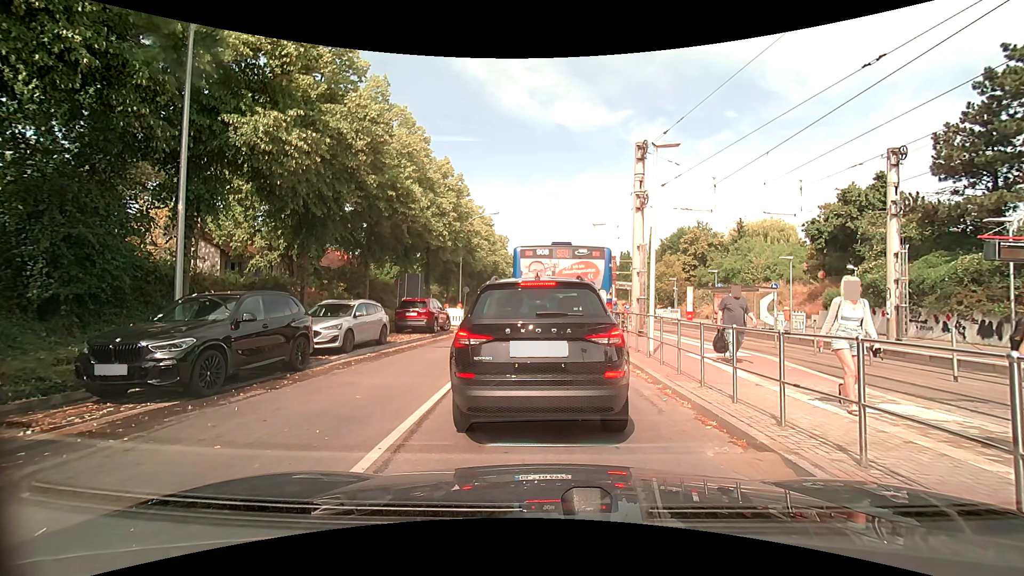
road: tertiary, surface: asphalt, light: Day
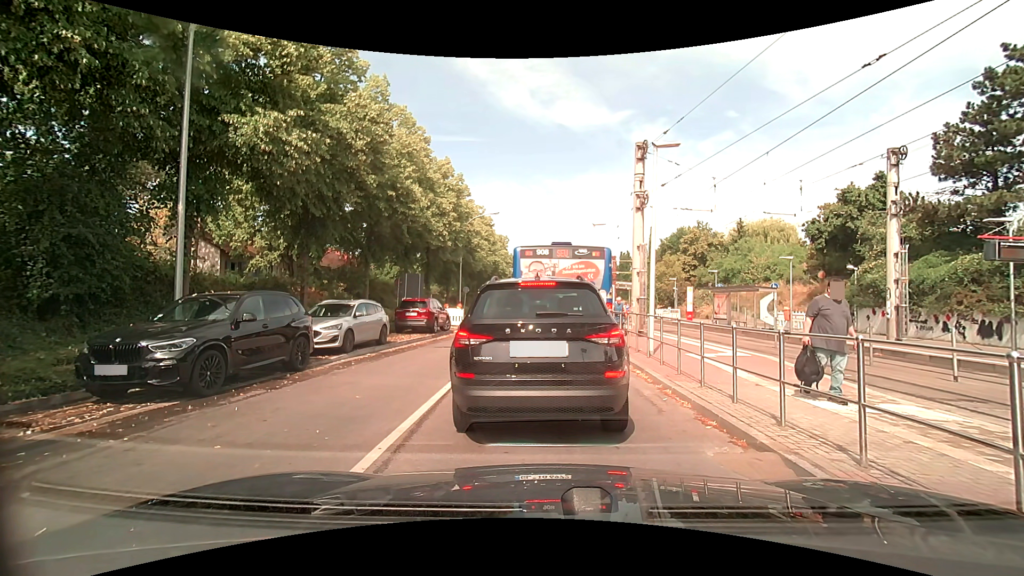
(0.0, 0.0) m; 0°
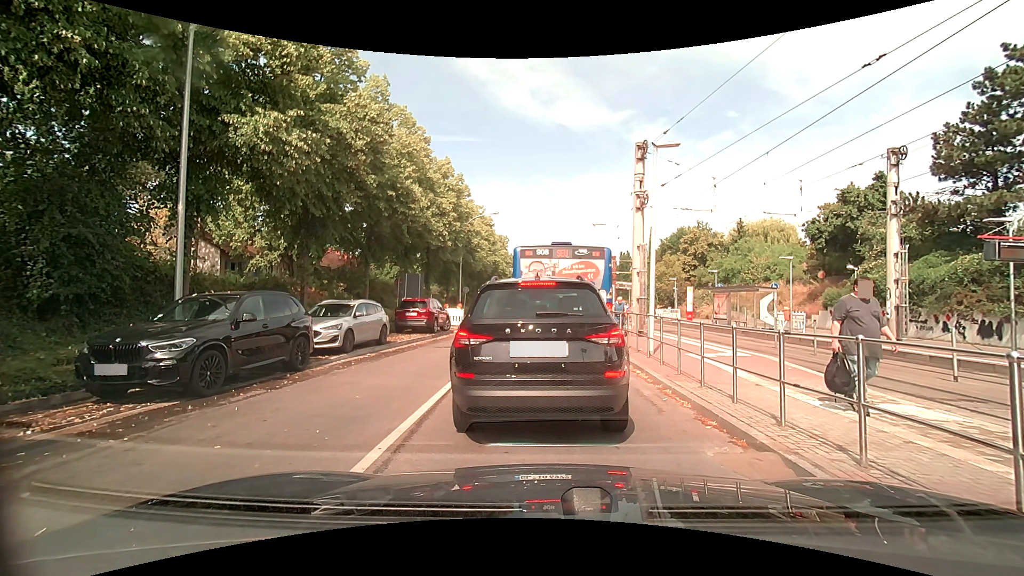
(0.0, 0.0) m; 0°
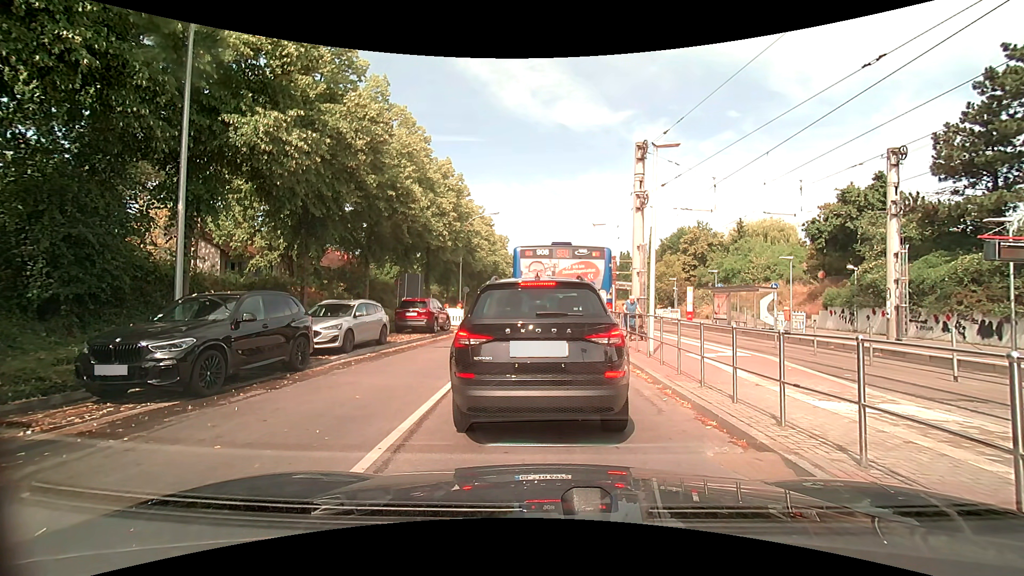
(0.0, 0.0) m; 0°
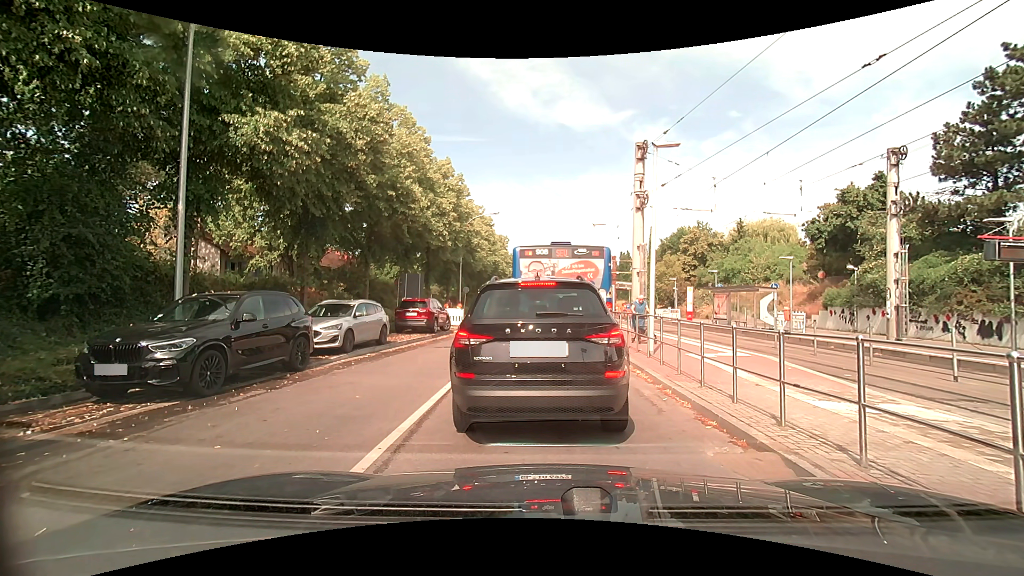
(0.0, 0.0) m; 0°
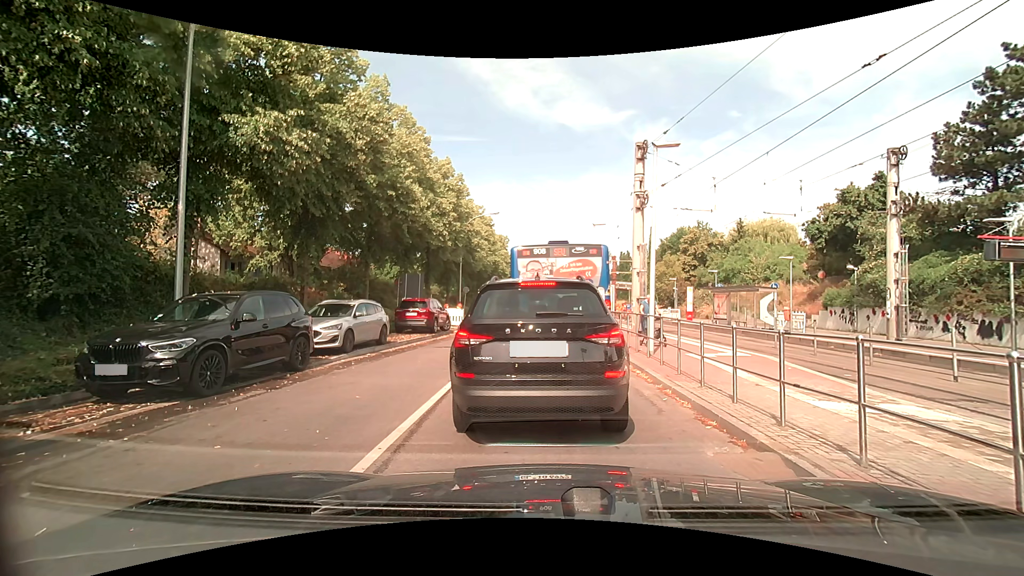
(0.0, 0.0) m; 0°
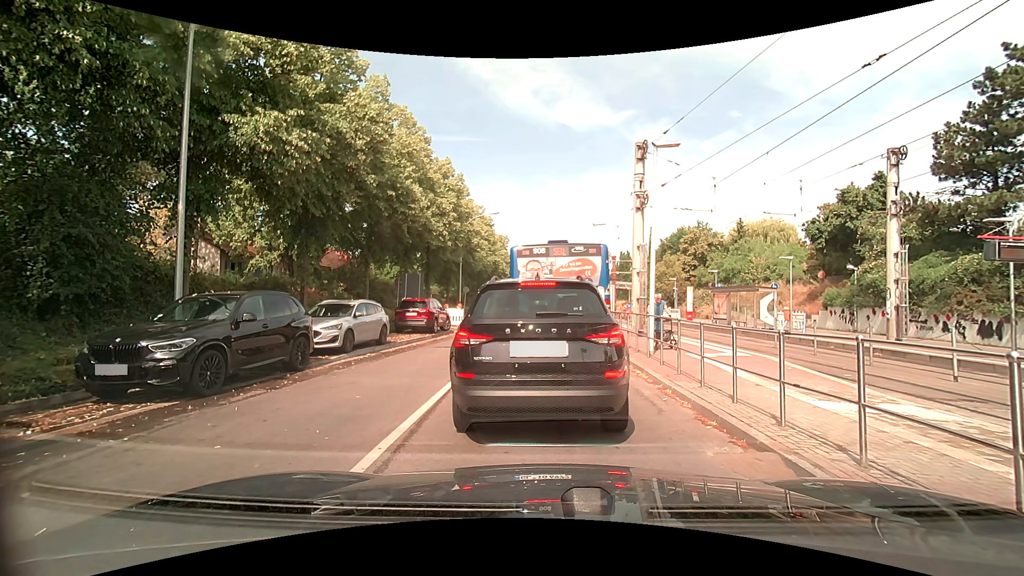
(0.0, 0.0) m; 0°
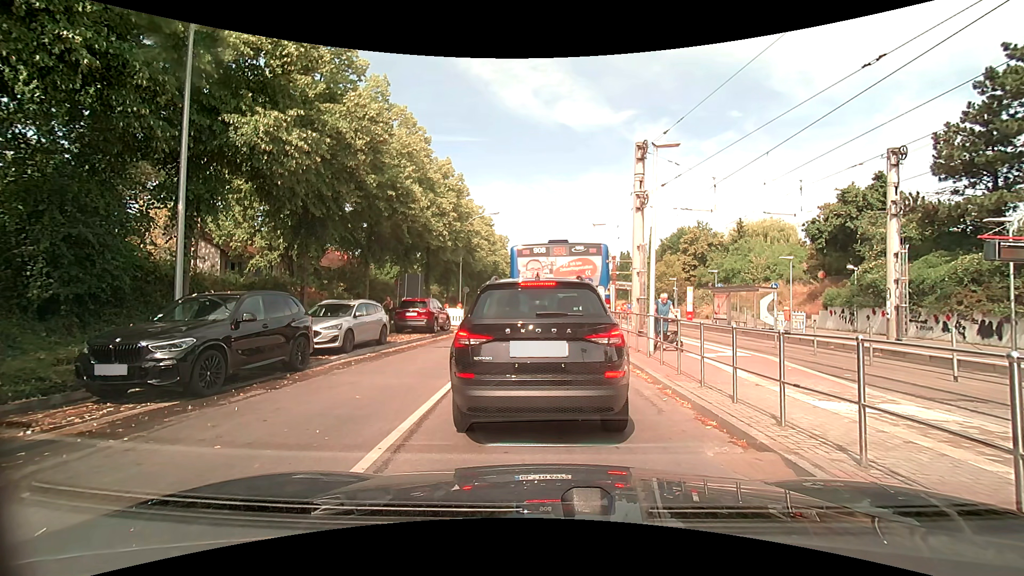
(0.0, 0.0) m; 0°
(0, +10) (0, +20) (0, +30) (-1, +40) (-3, +50) (-2, +60) (-2, +70) (0, +80) (0, +90) (0, +100) m
